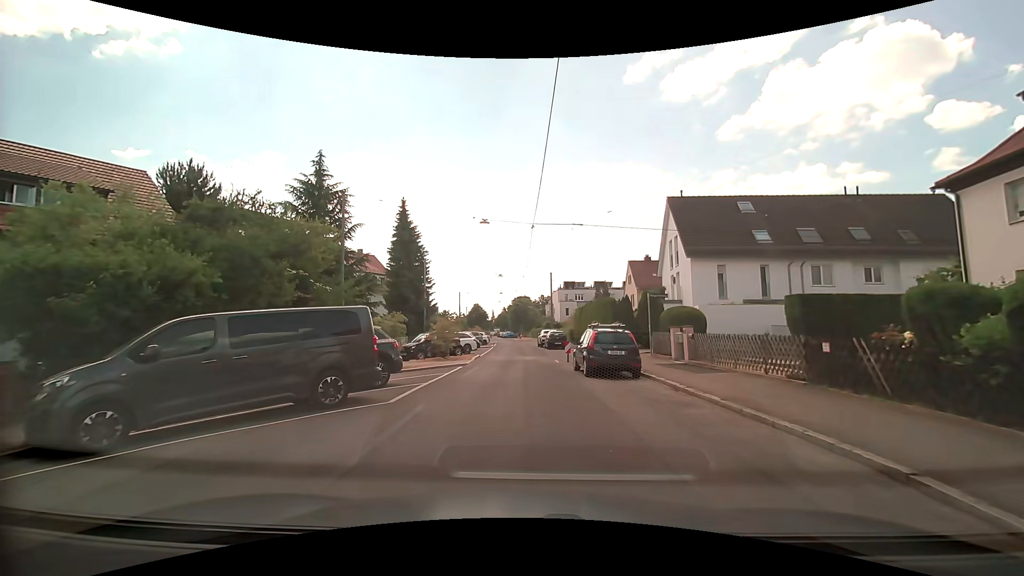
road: residential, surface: asphalt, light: Day
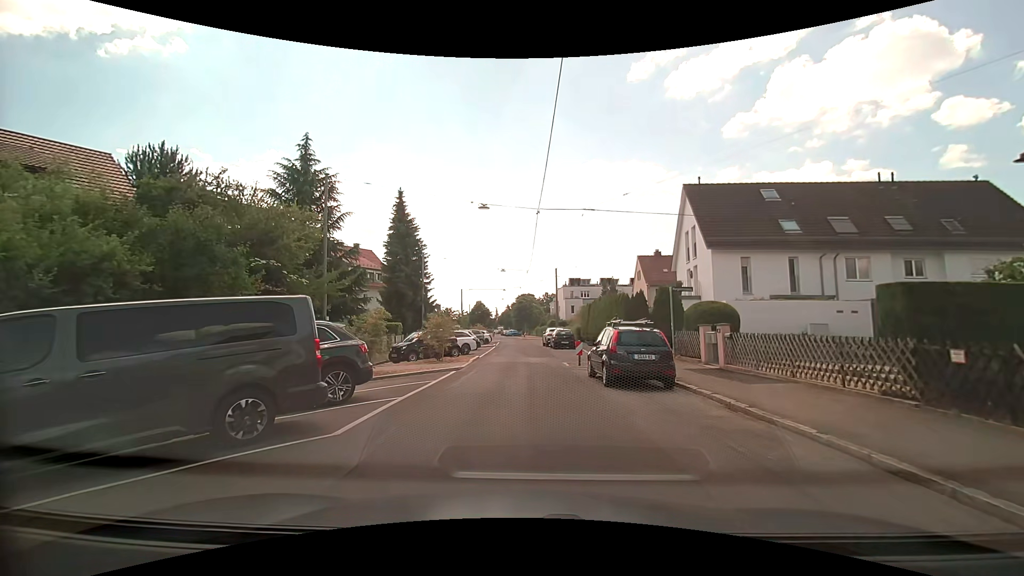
(0.0, +2.9) m; -1°
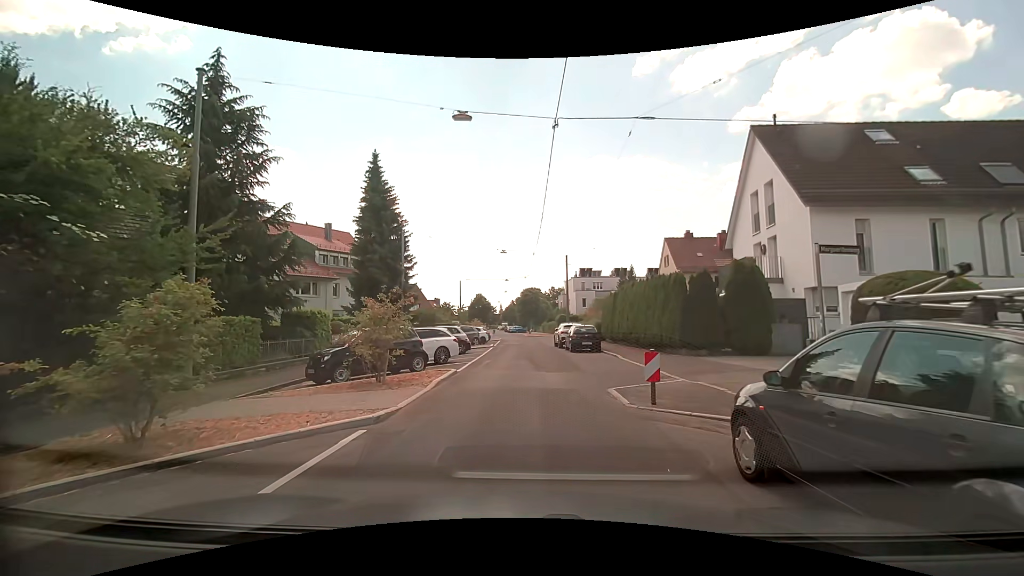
(0.0, +9.9) m; 0°
(0, +10) (0, +20) (0, +30) (0, +40) (0, +50) (0, +60) (-1, +70) (-3, +80) (-4, +90) (-5, +100) m
